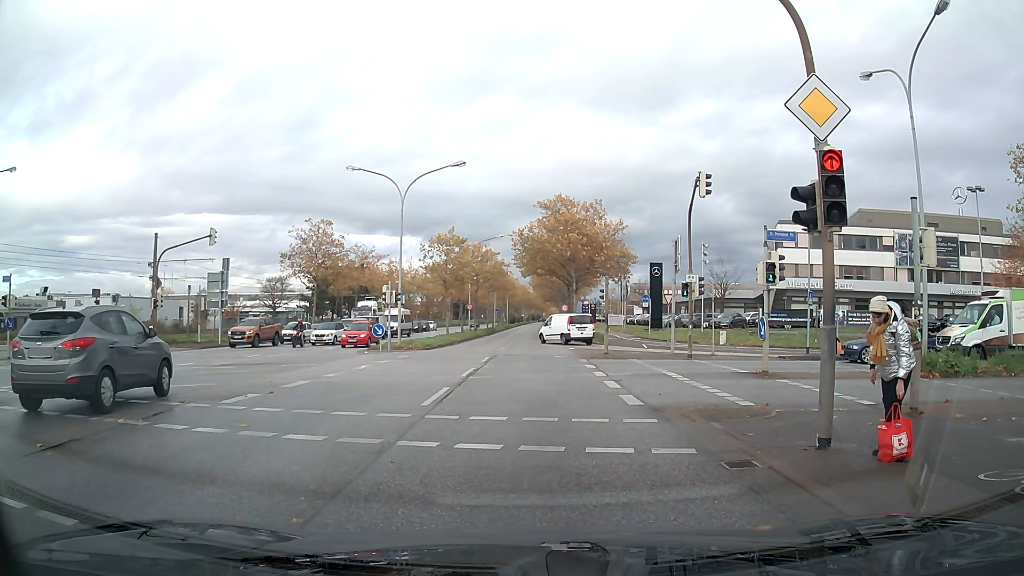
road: primary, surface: asphalt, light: Day
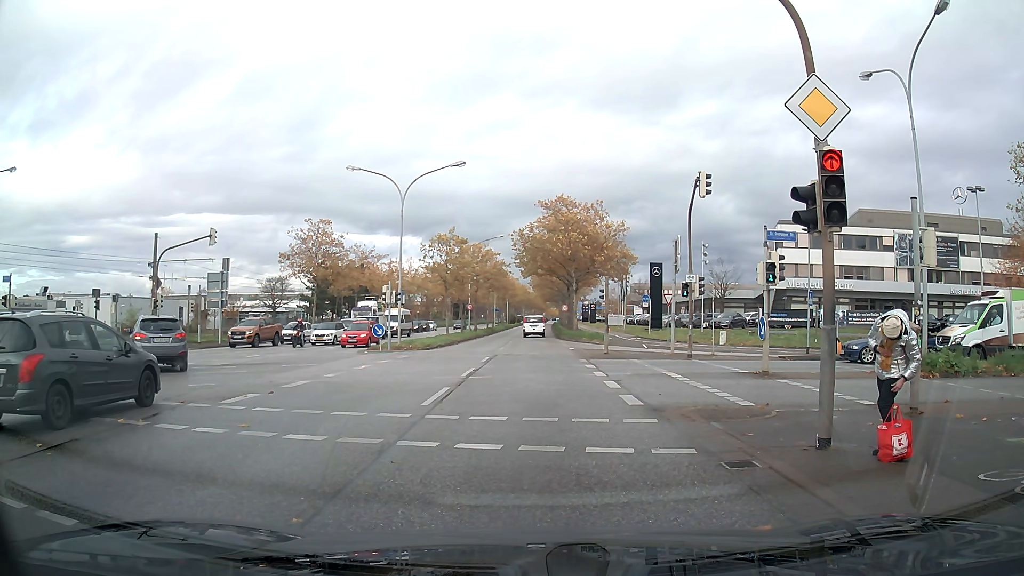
(0.0, 0.0) m; 0°
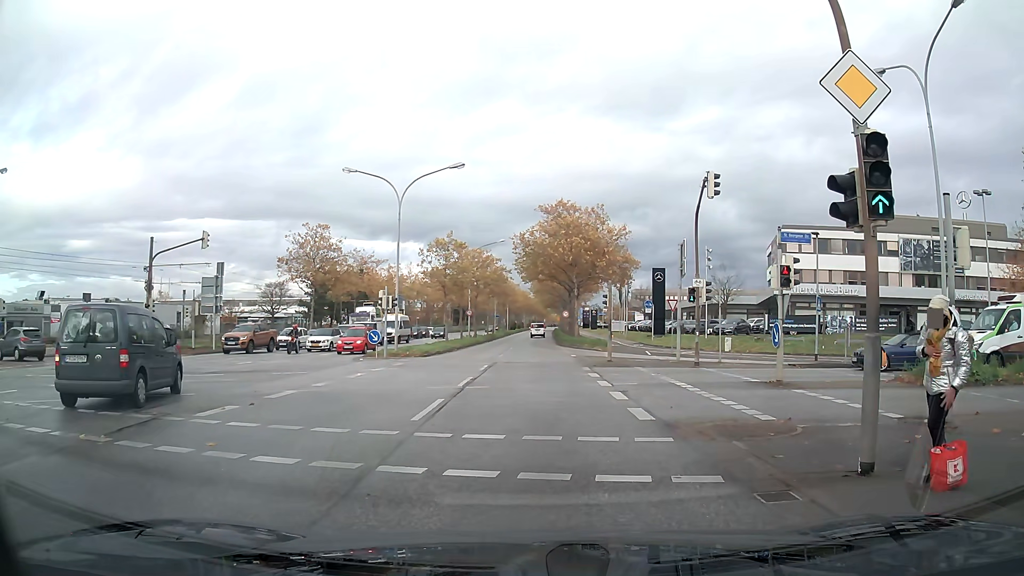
(0.0, +1.1) m; 0°
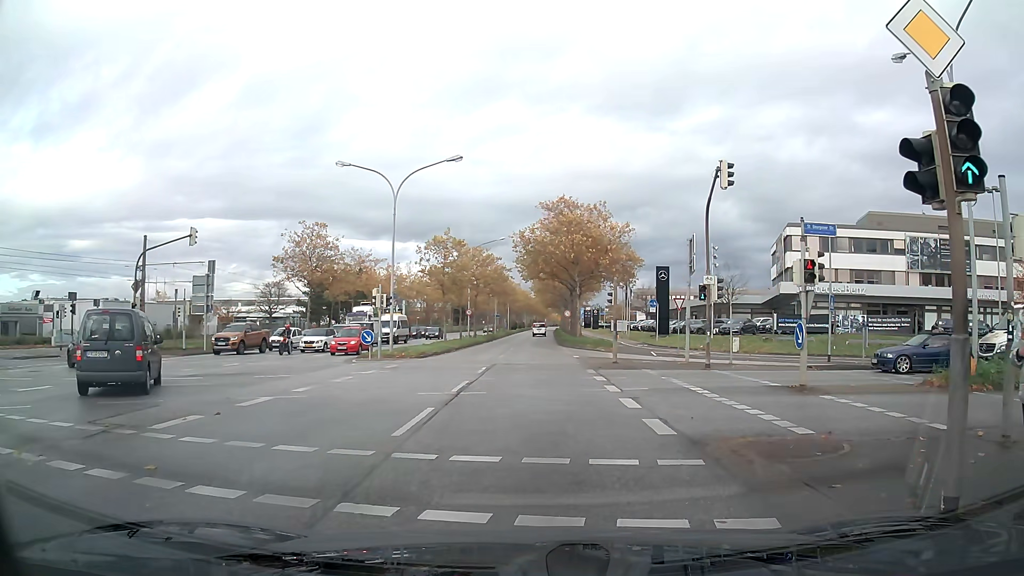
(0.0, +1.6) m; 0°
(0, +10) (0, +20) (+1, +30) (+1, +40) (+1, +50) (+1, +60) (+1, +70) (+1, +80) (+2, +90) (+2, +100) m
